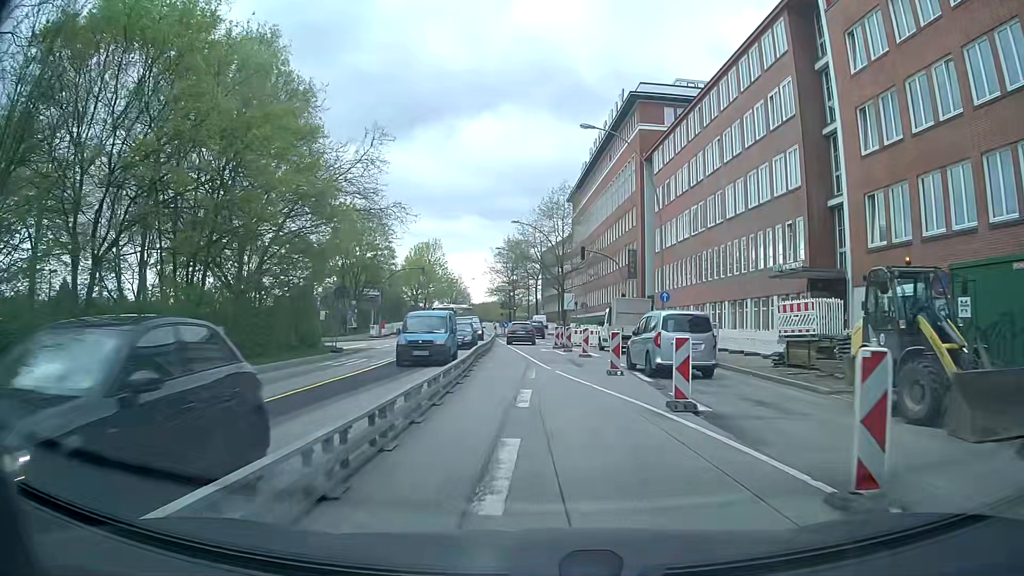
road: secondary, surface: asphalt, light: Day
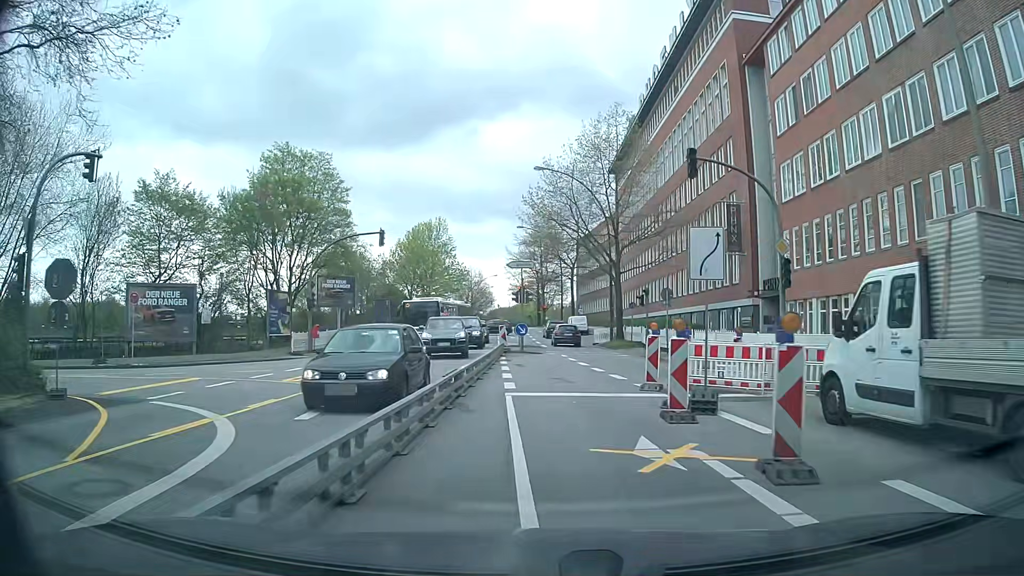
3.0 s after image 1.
(-0.2, +26.3) m; -2°
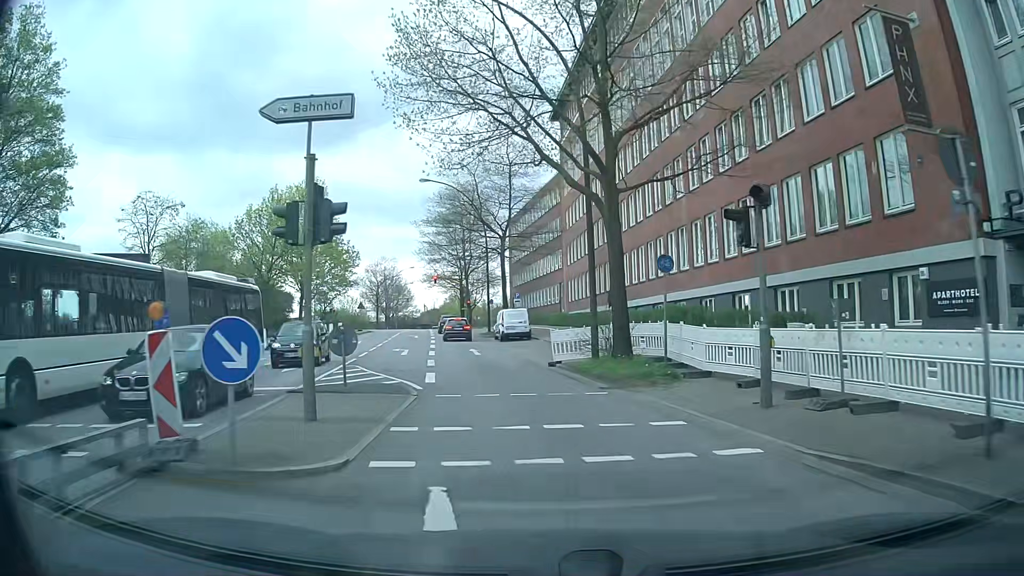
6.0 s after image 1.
(+1.1, +25.7) m; +6°
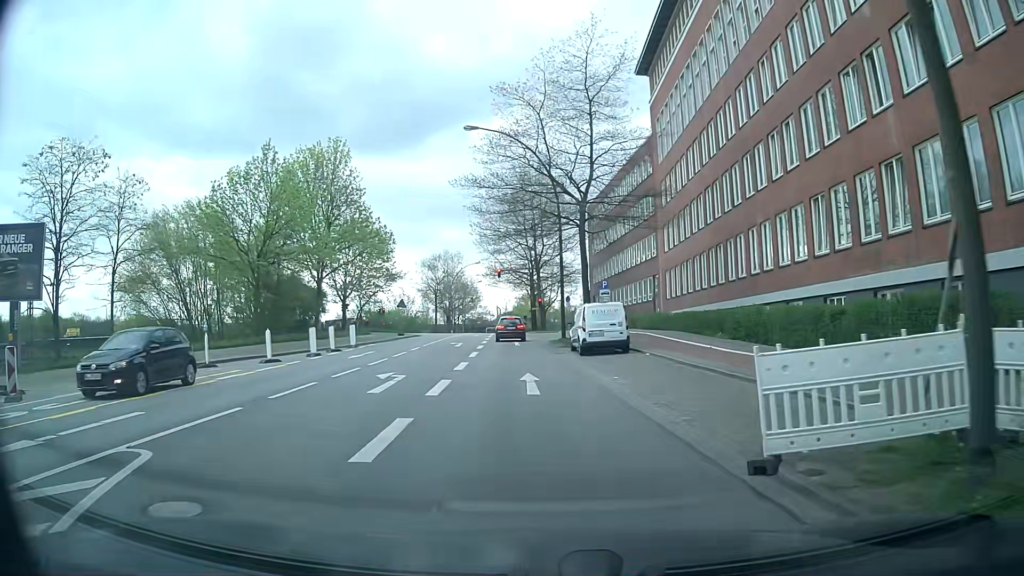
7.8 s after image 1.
(-1.0, +14.8) m; -6°
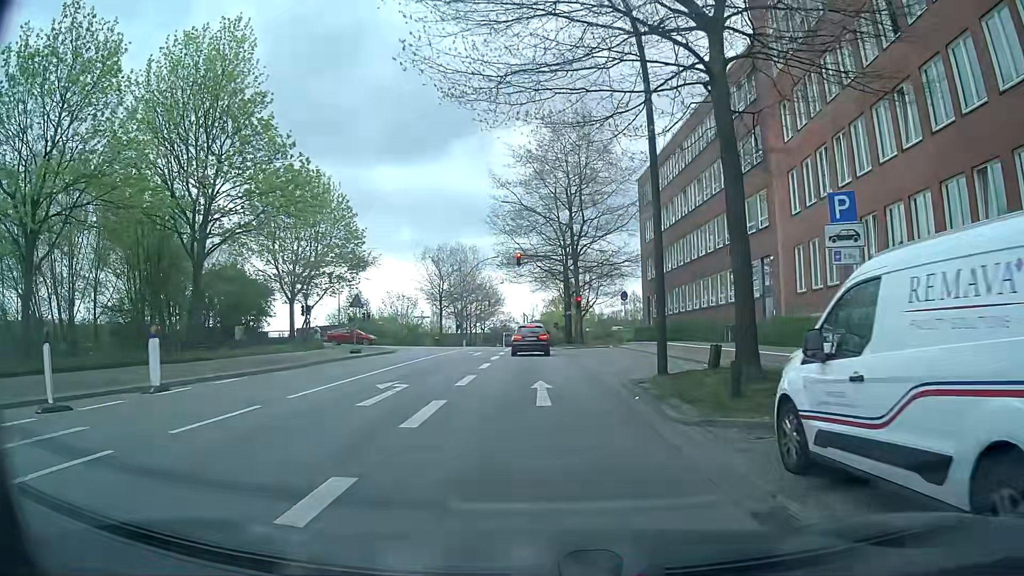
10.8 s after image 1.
(-1.0, +21.6) m; -2°
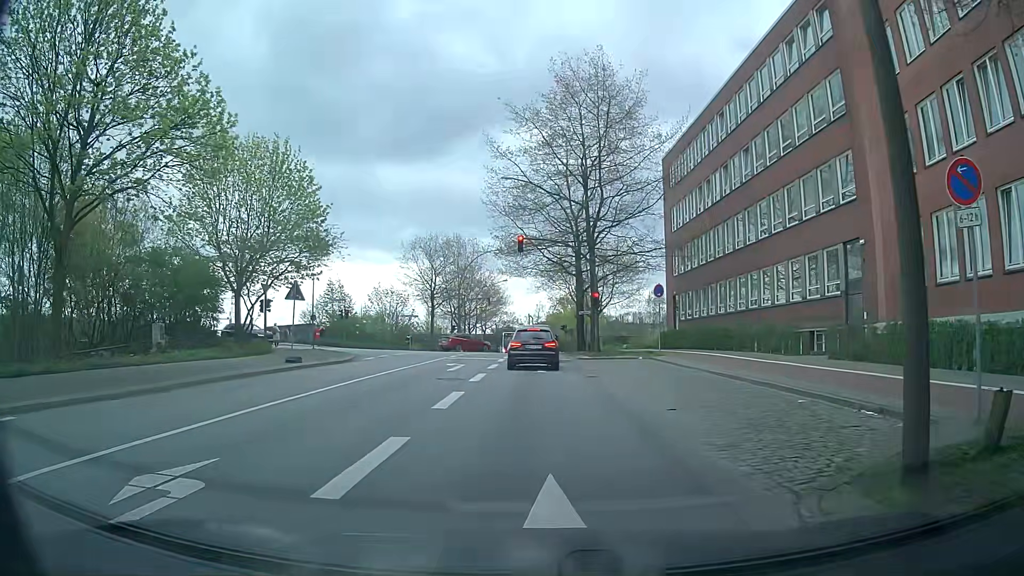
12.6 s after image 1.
(-0.2, +9.5) m; -2°
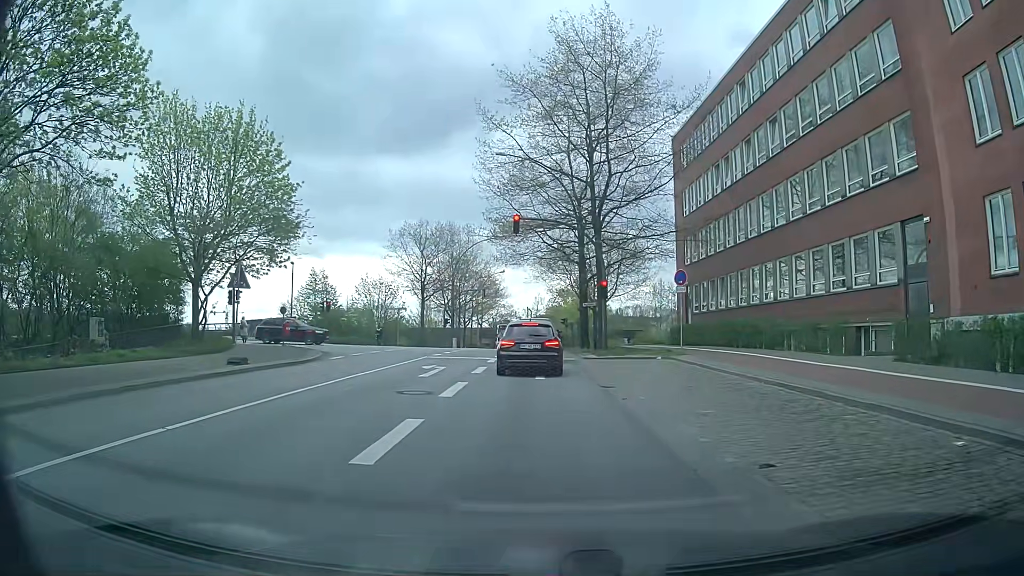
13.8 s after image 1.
(0.0, +4.7) m; 0°
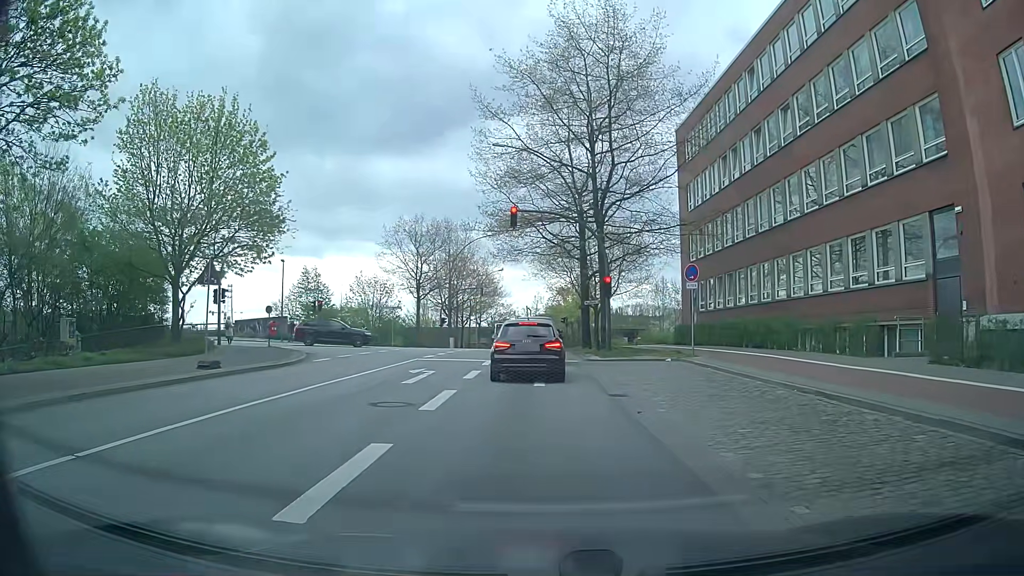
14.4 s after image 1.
(0.0, +1.9) m; +1°
